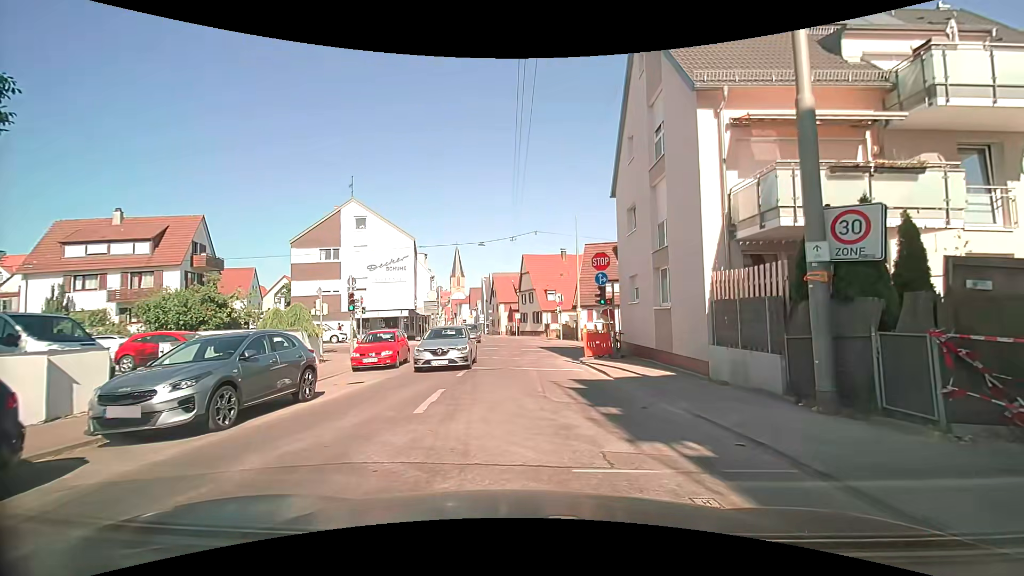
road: residential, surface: asphalt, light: Day
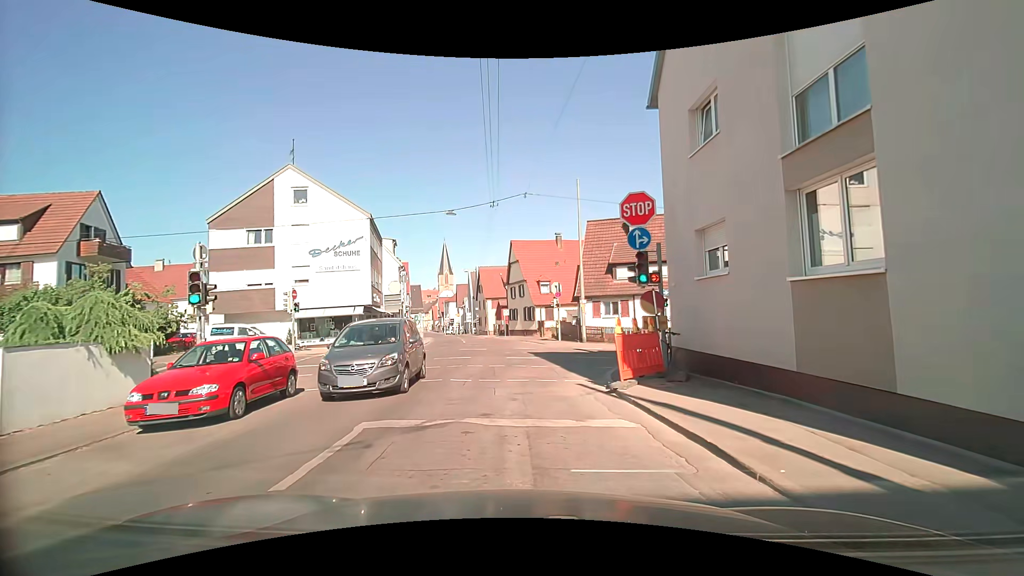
(+0.2, +9.4) m; +1°
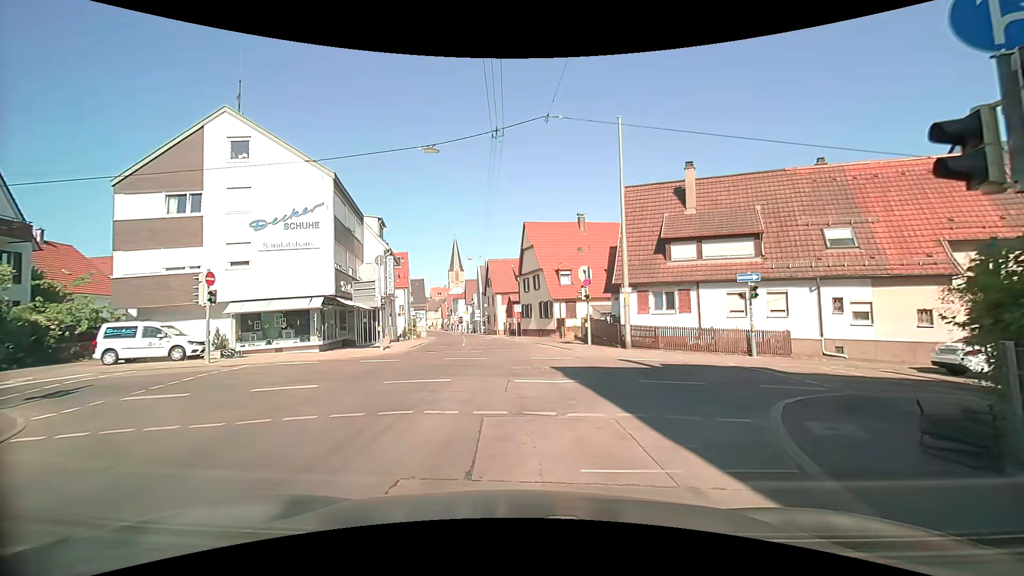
(-0.3, +9.1) m; -4°
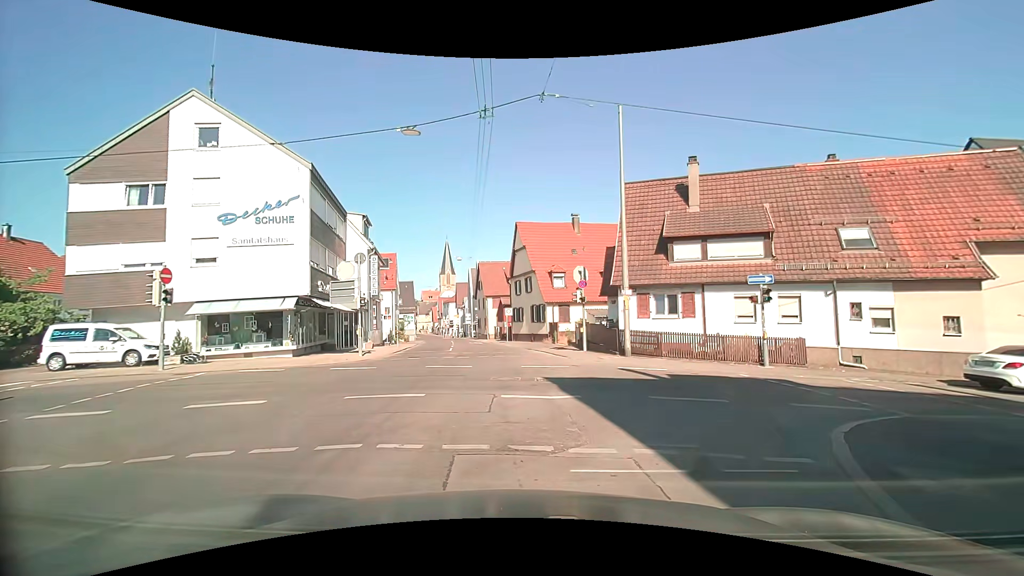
(+0.1, +1.8) m; +1°
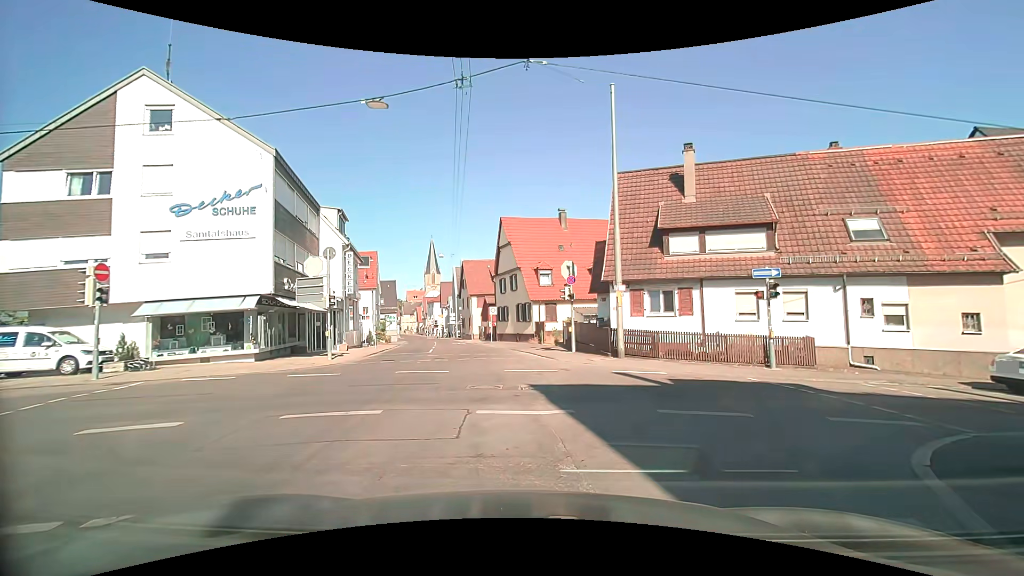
(0.0, +1.8) m; +4°
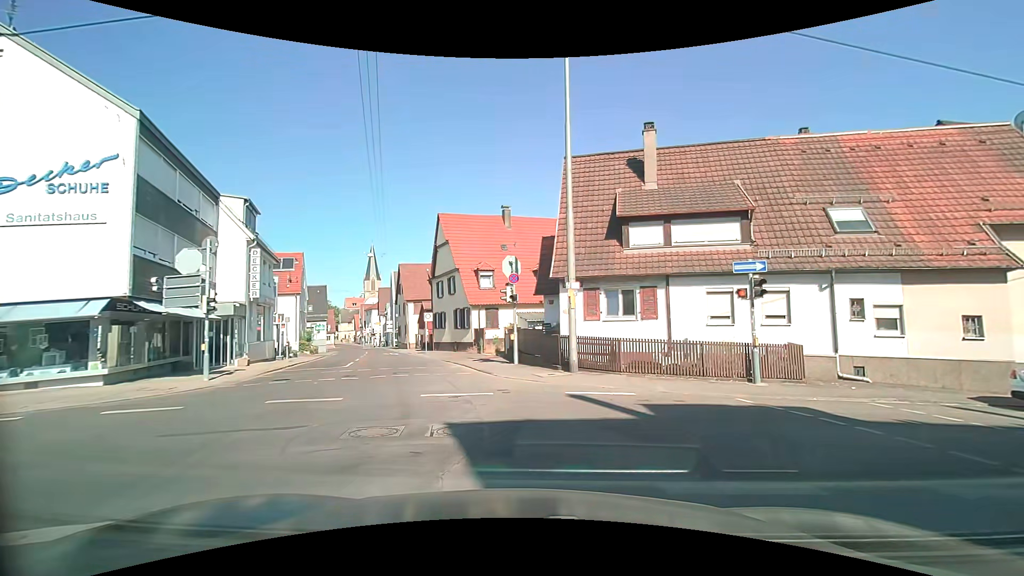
(+0.1, +3.8) m; +5°
